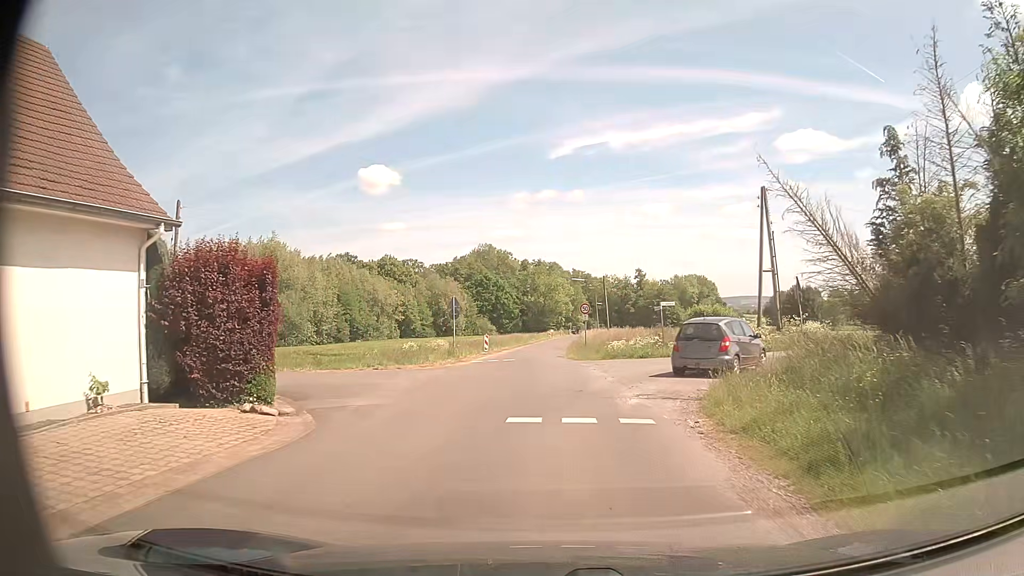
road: unclassified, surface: asphalt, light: Day
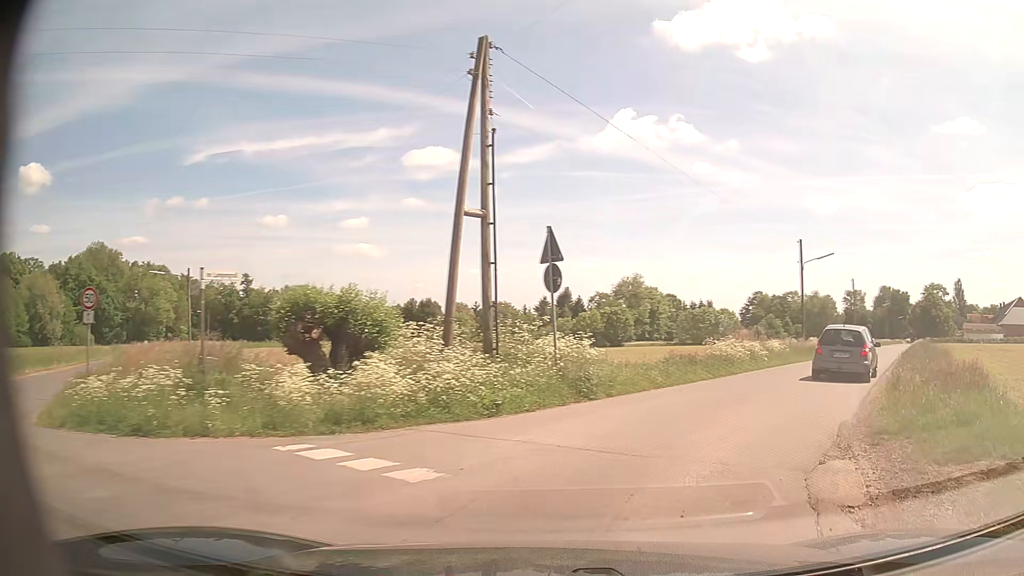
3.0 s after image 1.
(+3.3, +19.3) m; +32°
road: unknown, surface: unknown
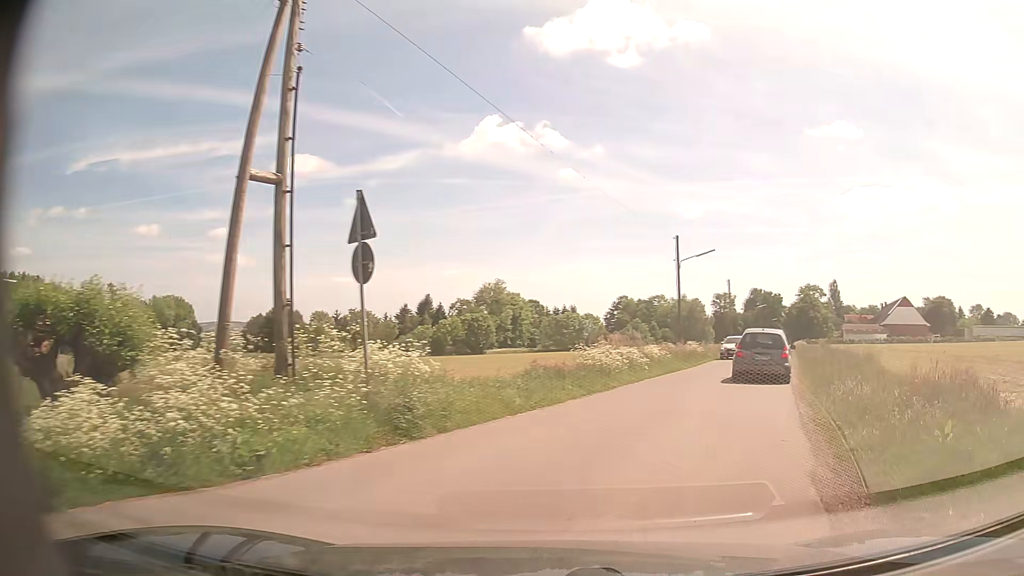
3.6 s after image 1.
(+0.4, +4.1) m; +11°
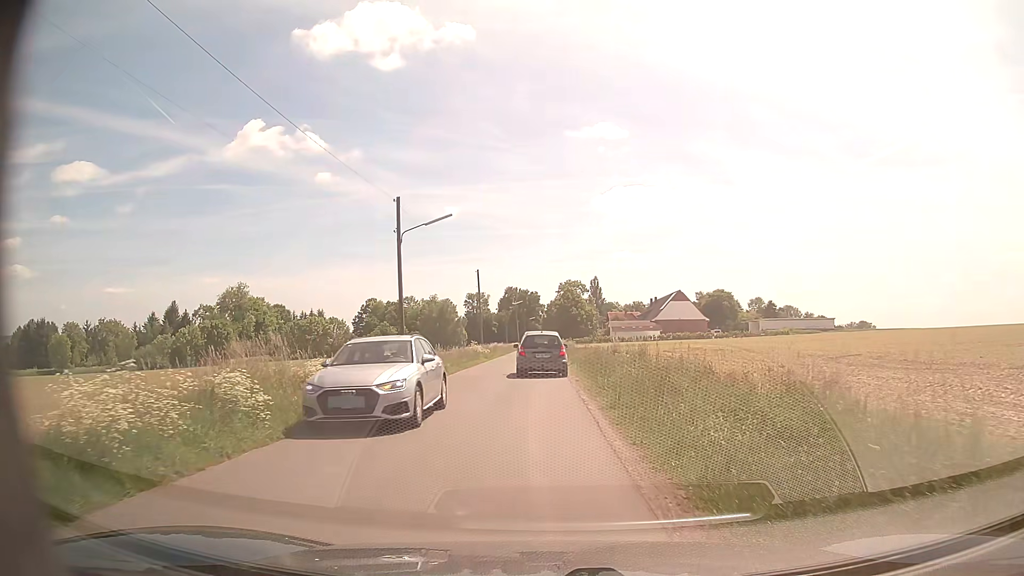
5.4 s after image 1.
(+3.6, +12.9) m; +22°
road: unclassified
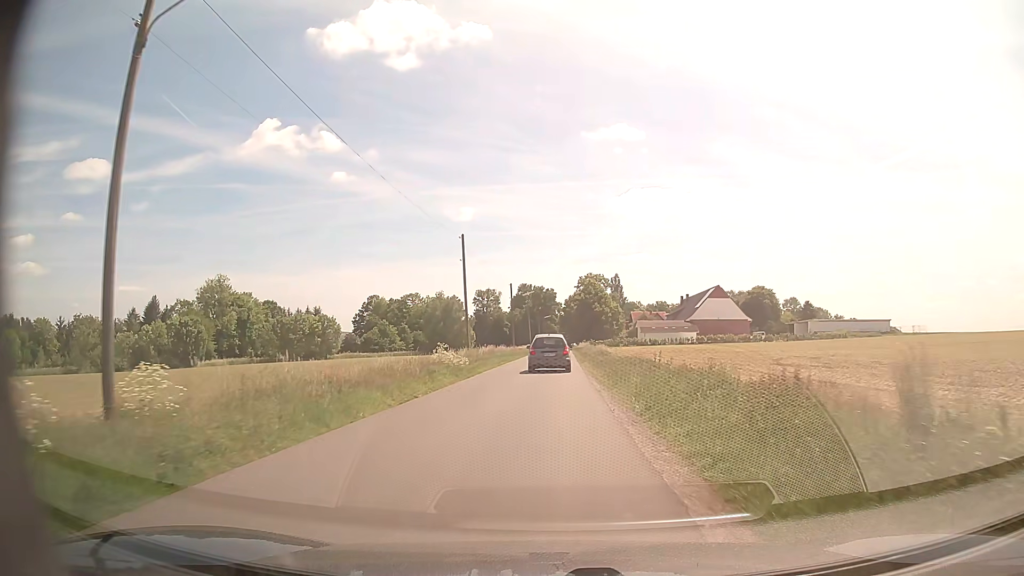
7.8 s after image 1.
(-0.3, +22.7) m; -1°
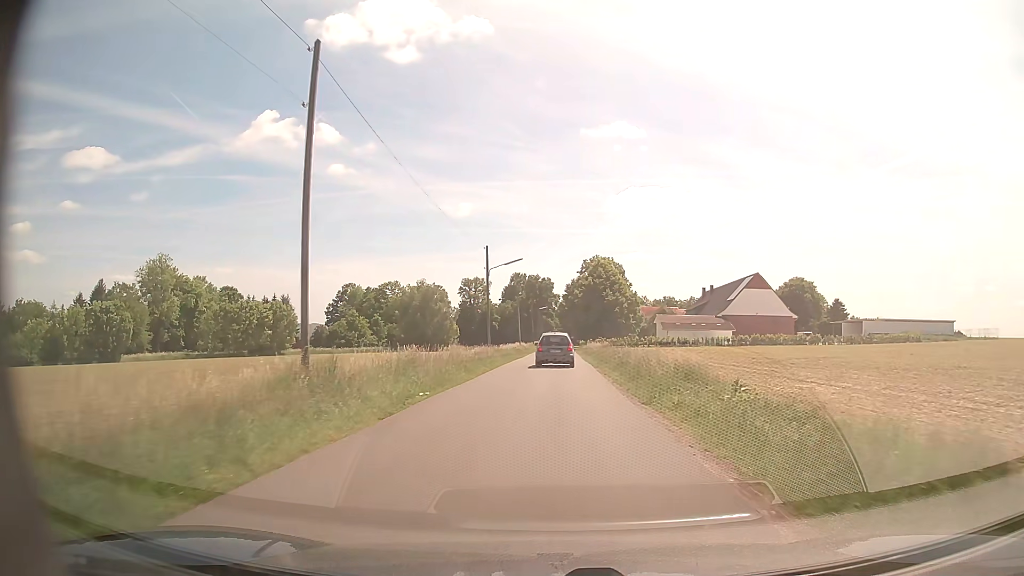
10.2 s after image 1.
(-0.1, +28.5) m; 0°
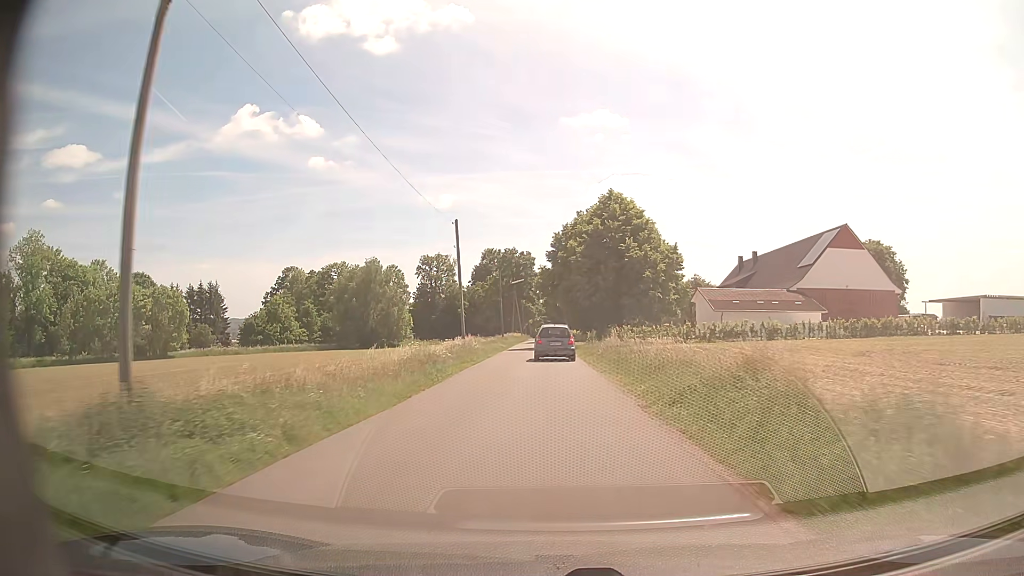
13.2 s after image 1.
(+0.7, +40.4) m; +2°
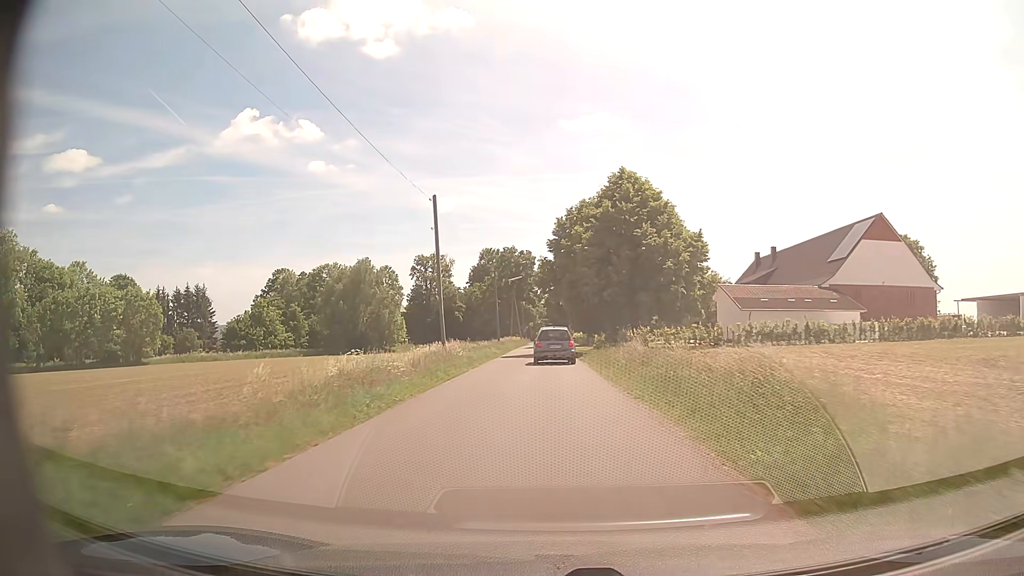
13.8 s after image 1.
(0.0, +8.2) m; 0°
(0, +10) (0, +20) (0, +30) (0, +40) (0, +50) (0, +60) (0, +70) (0, +80) (0, +90) (0, +100) m
